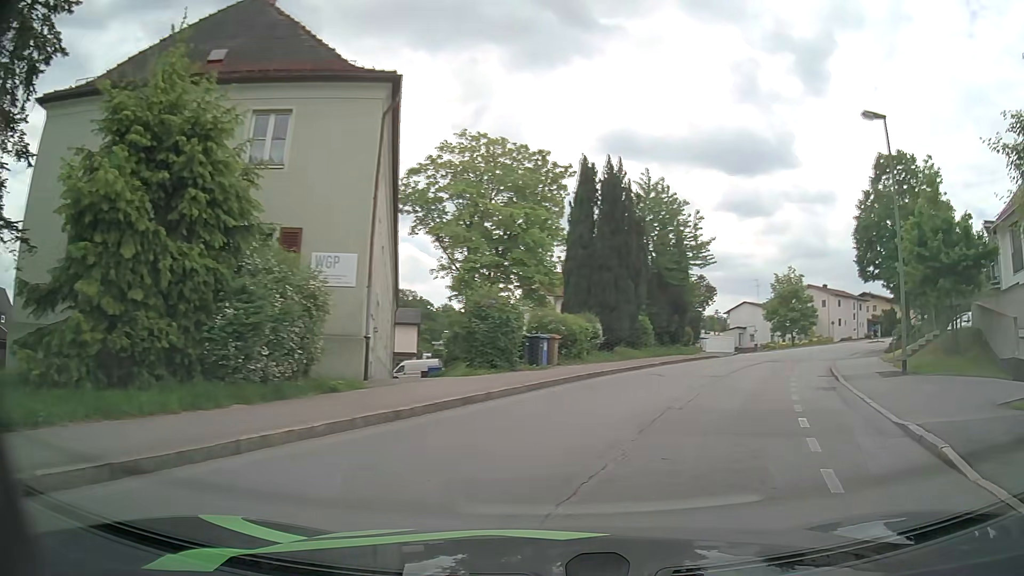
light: Day
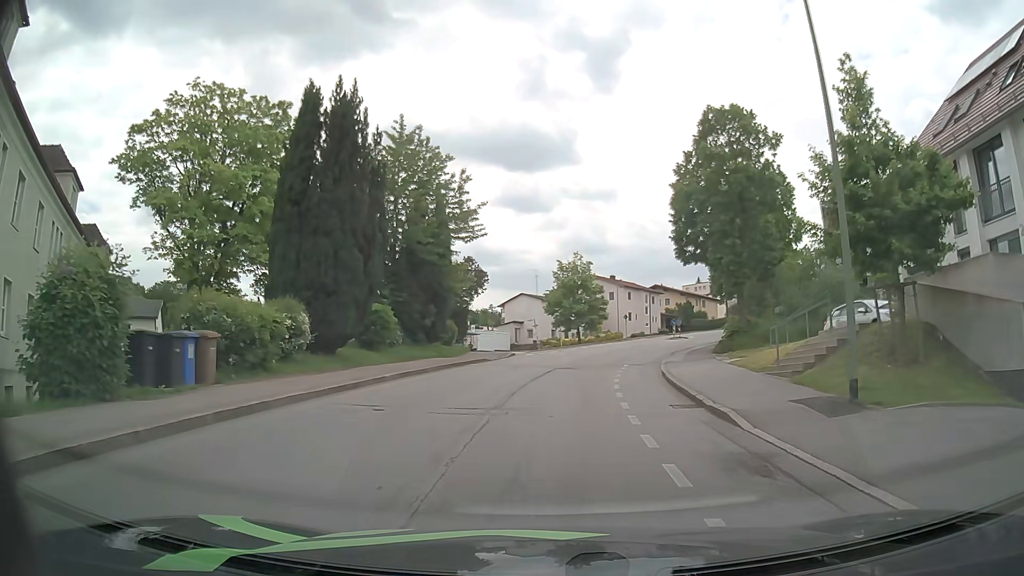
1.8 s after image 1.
(+2.0, +10.0) m; +18°
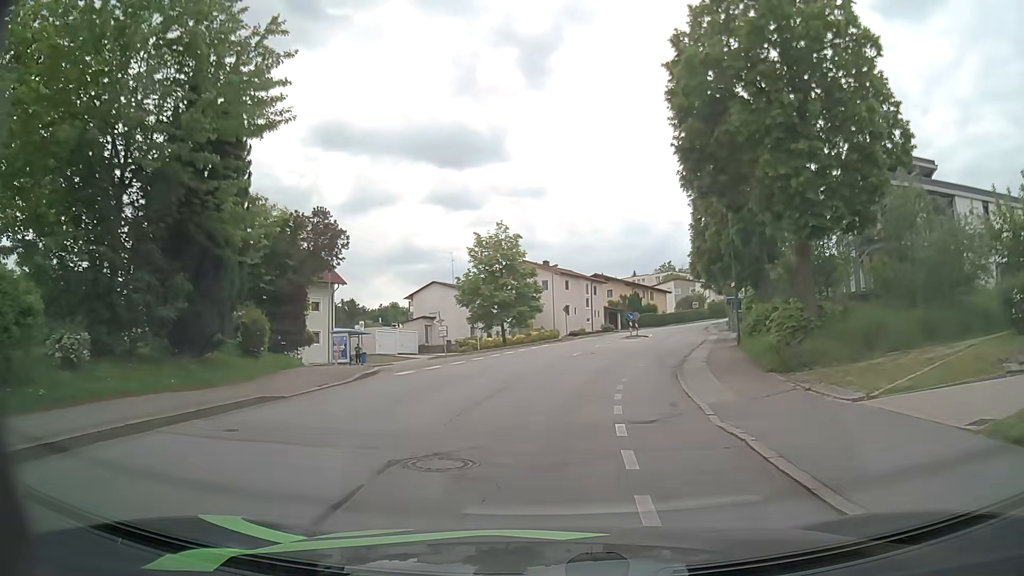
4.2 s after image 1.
(+1.0, +17.5) m; +6°
(0, +10) (+1, +20) (+3, +30) (+5, +40) (+8, +49) (+11, +59) (+13, +68) (+16, +78) (+20, +87) (+25, +96) m
